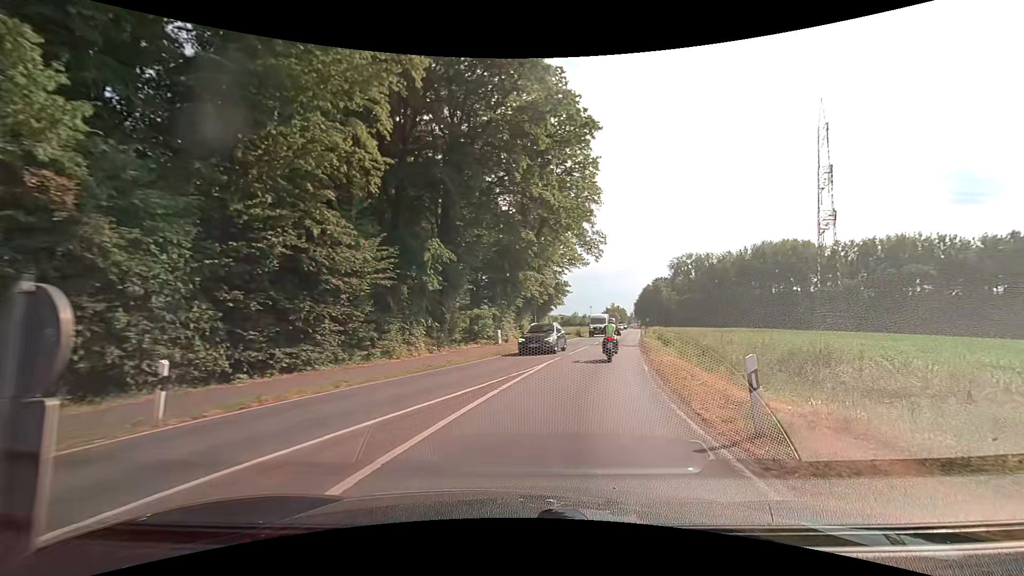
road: secondary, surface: asphalt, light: Day
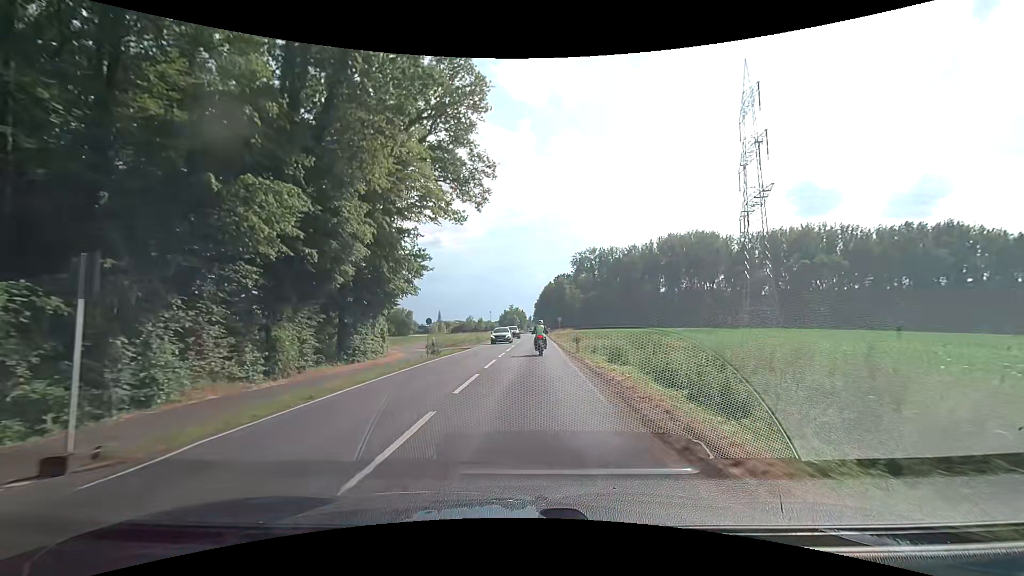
(+5.7, +31.0) m; +12°
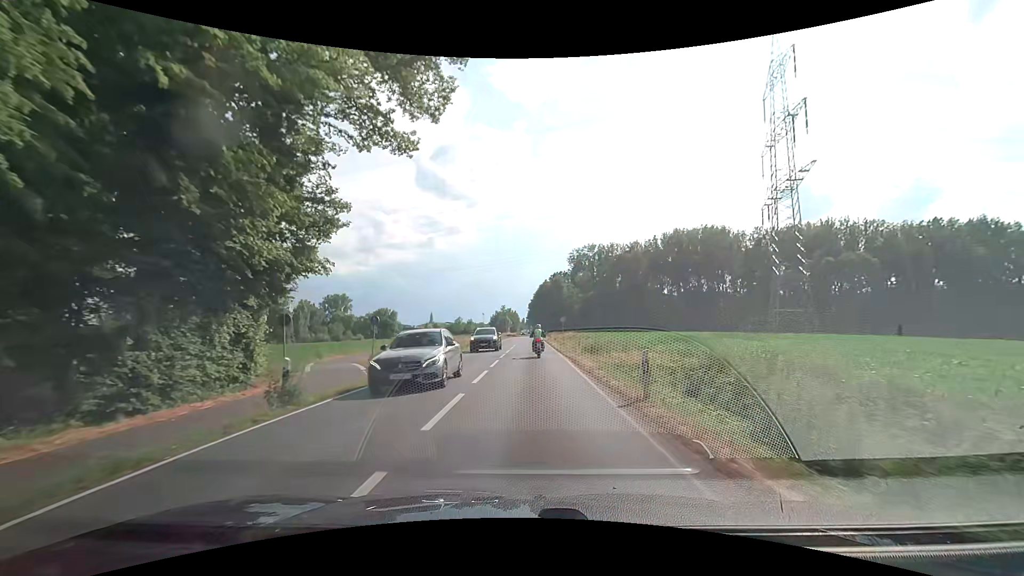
(+0.1, +15.5) m; +1°
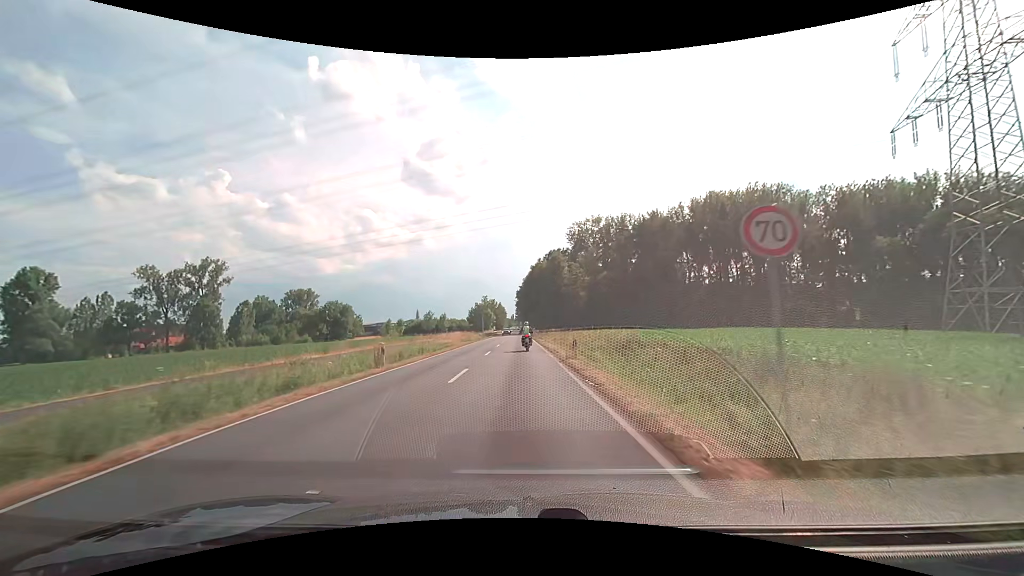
(+0.5, +42.8) m; +1°
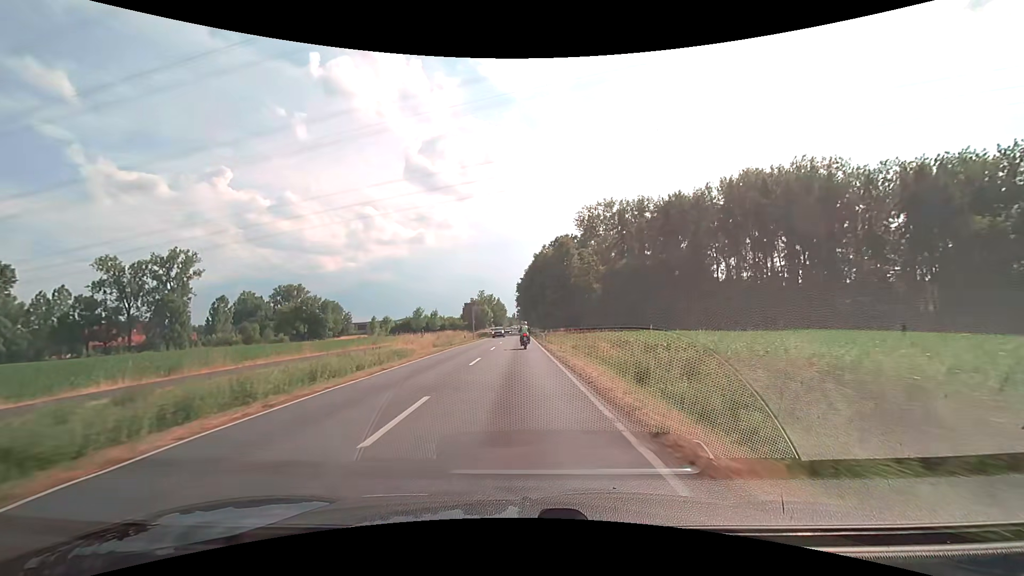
(0.0, +18.7) m; 0°
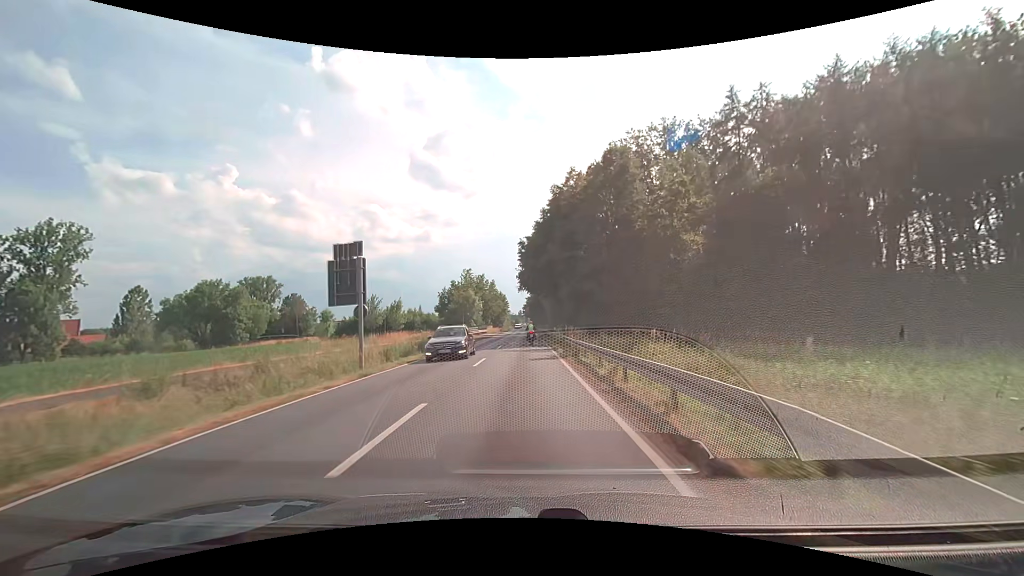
(-0.2, +49.3) m; -1°
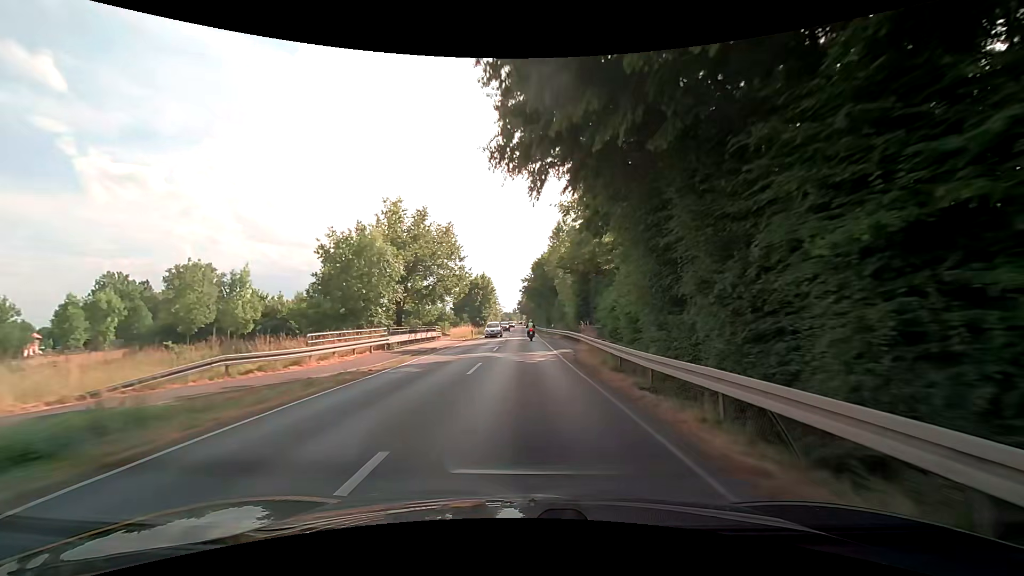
(-0.1, +51.4) m; 0°
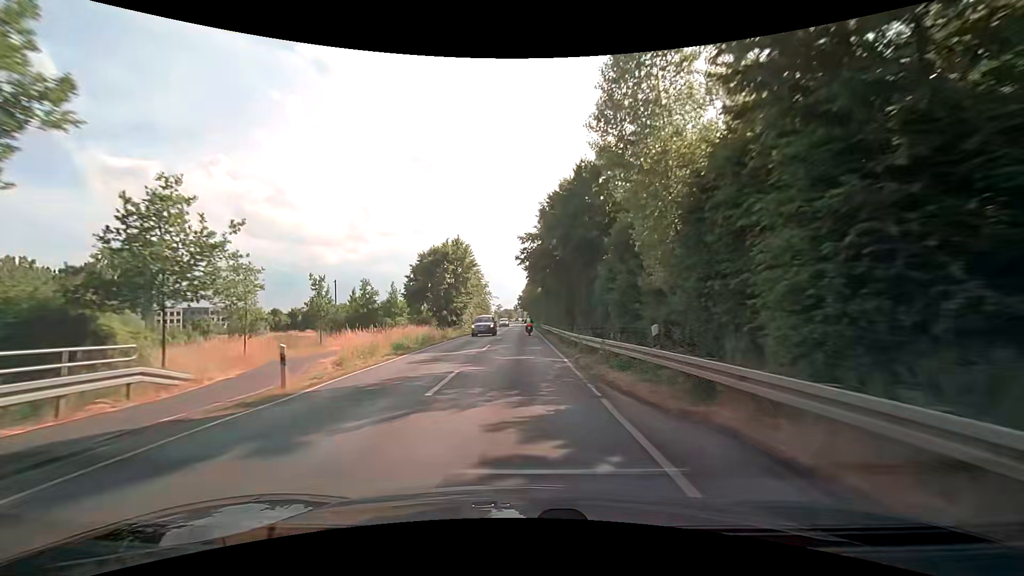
(+0.2, +40.6) m; -1°
(0, +10) (0, +20) (0, +30) (0, +40) (0, +50) (+1, +60) (+1, +70) (+1, +80) (+1, +90) (+1, +100) m
